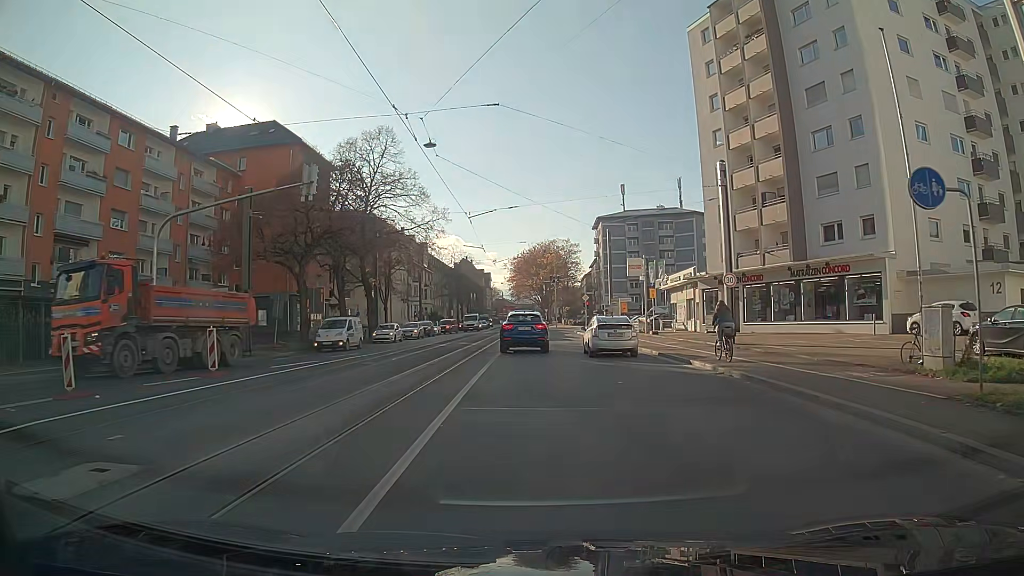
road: primary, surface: asphalt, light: Day
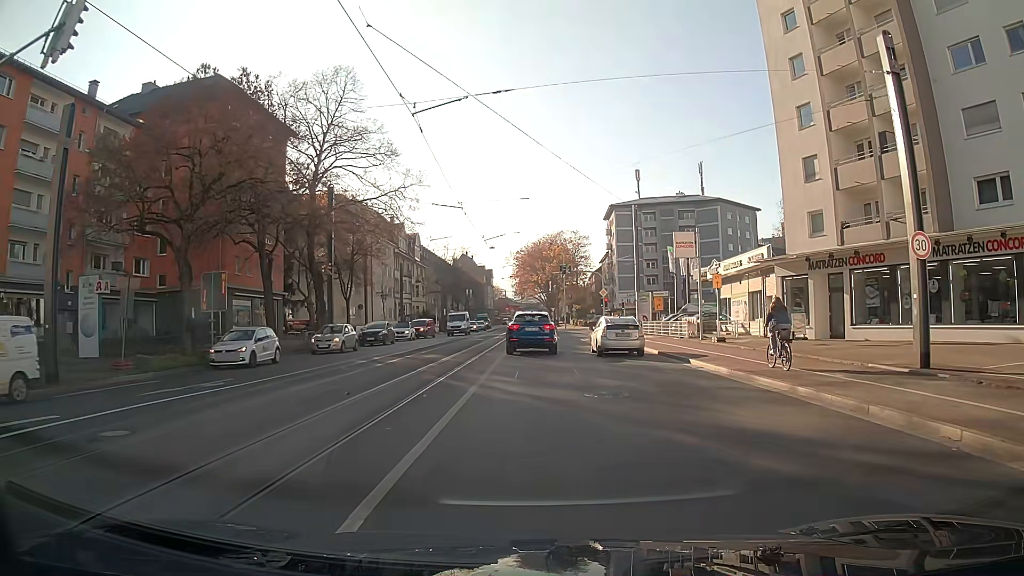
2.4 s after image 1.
(-0.1, +14.5) m; -1°
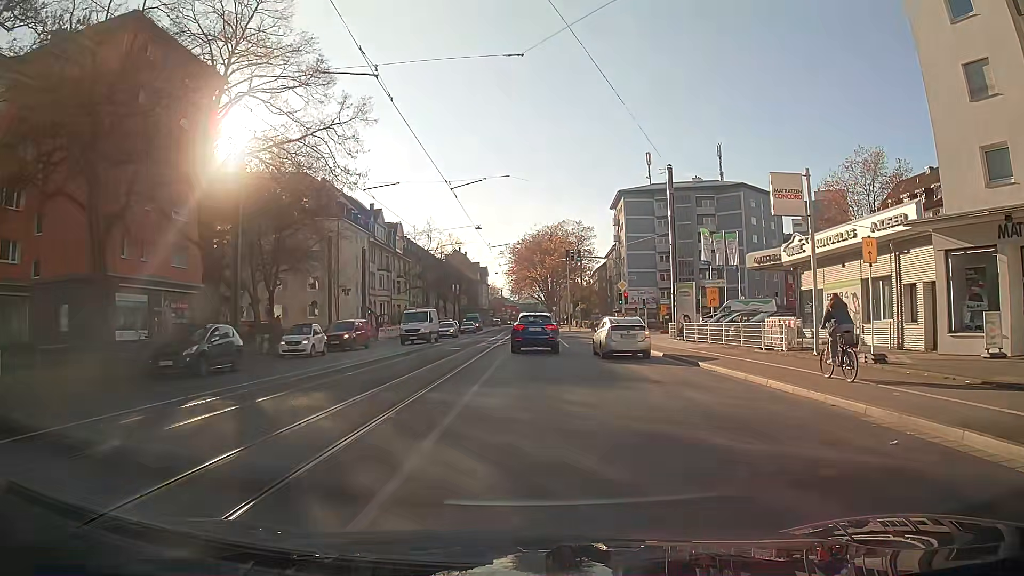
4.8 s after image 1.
(+0.1, +14.5) m; 0°
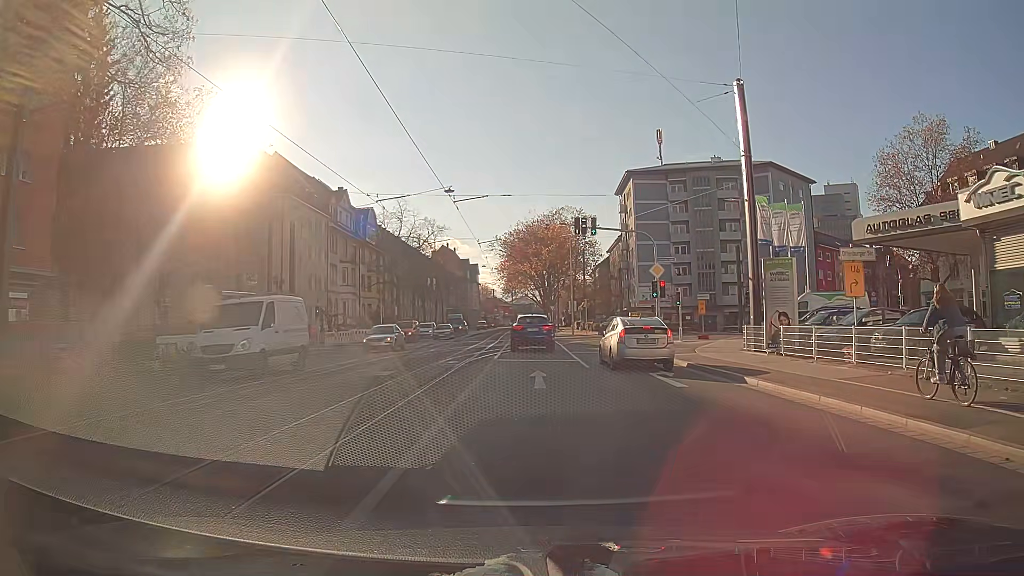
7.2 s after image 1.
(0.0, +15.2) m; 0°
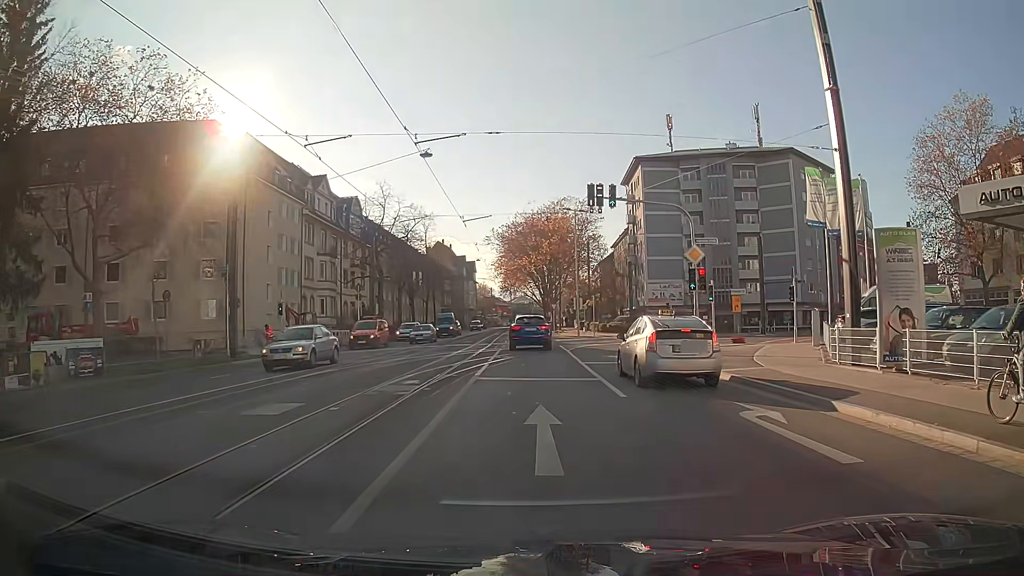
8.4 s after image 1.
(0.0, +7.9) m; 0°
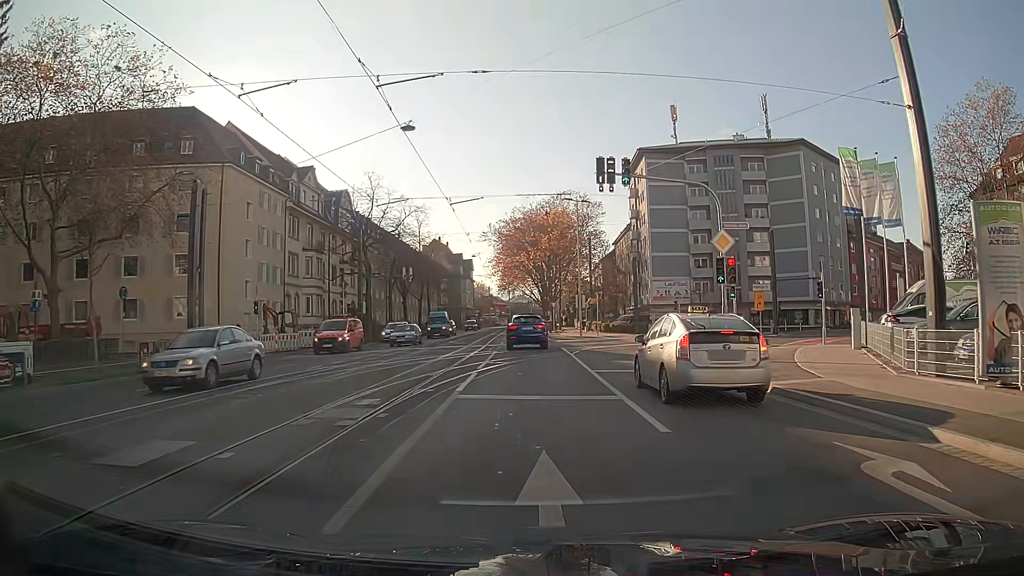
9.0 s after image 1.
(0.0, +4.0) m; 0°
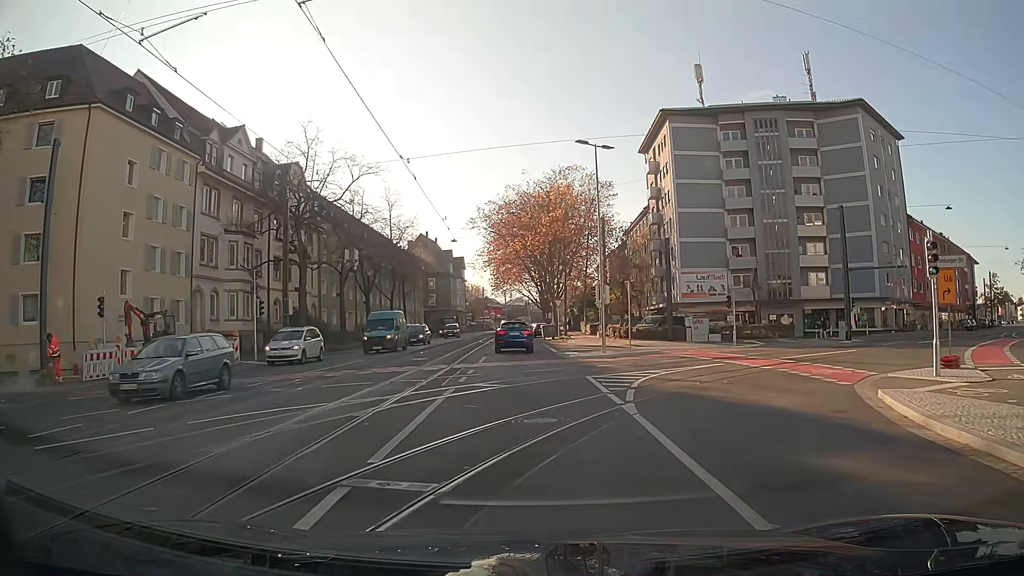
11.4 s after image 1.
(0.0, +16.3) m; 0°
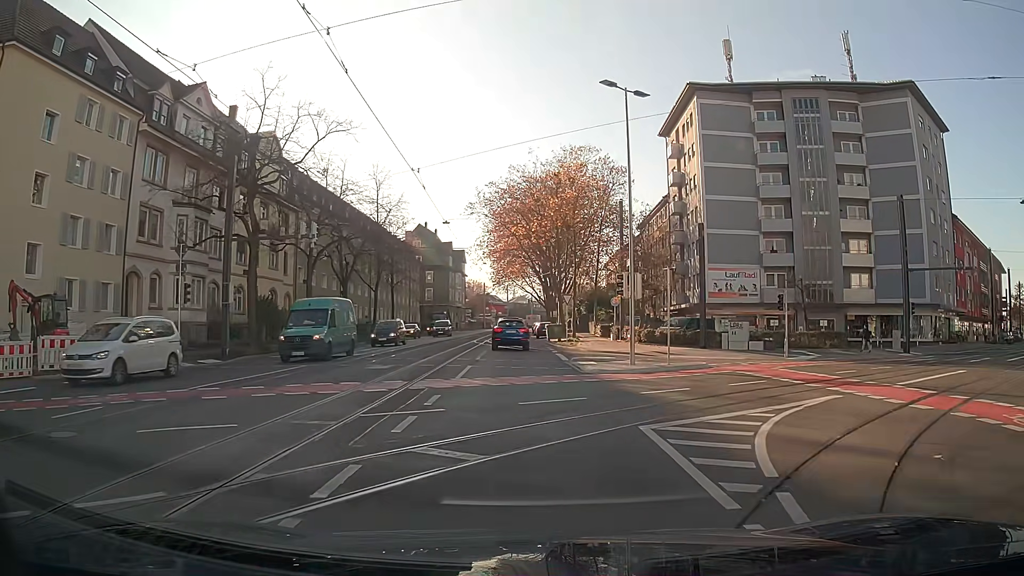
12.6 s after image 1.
(0.0, +8.3) m; 0°
(0, +10) (0, +20) (0, +30) (0, +40) (-1, +50) (-1, +60) (-1, +70) (-1, +80) (-1, +90) (-1, +100) m
